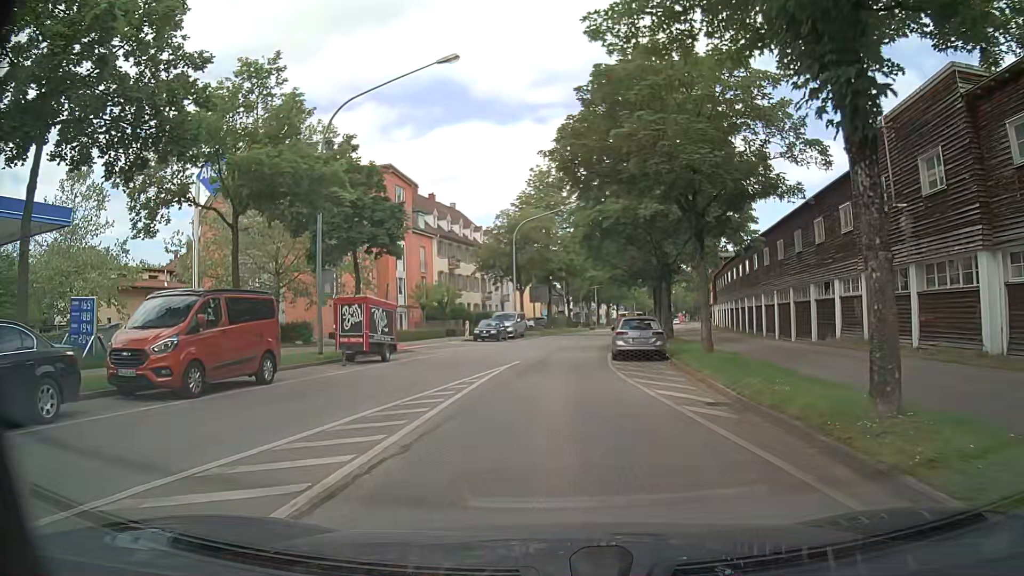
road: secondary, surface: asphalt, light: Day
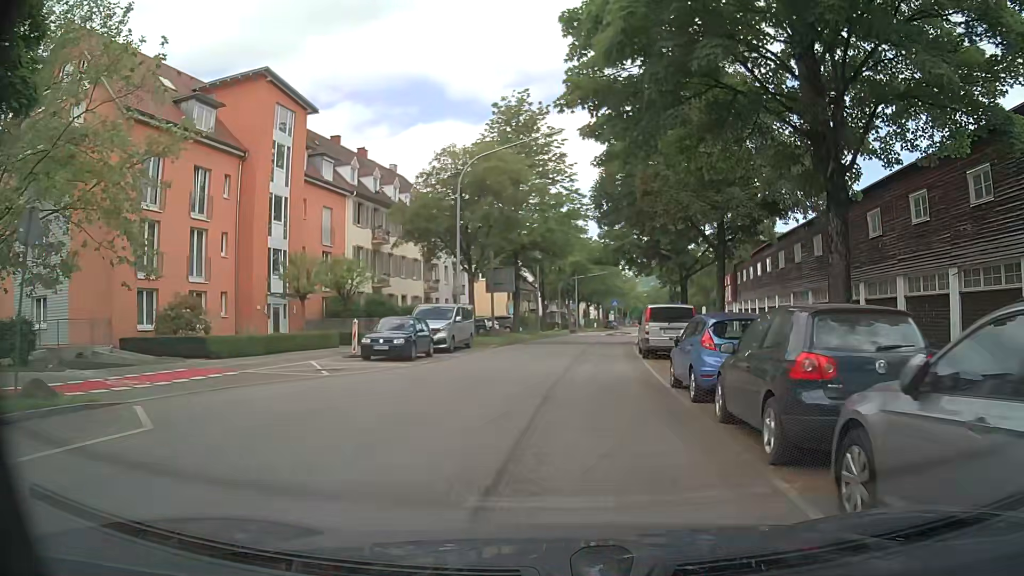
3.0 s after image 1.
(0.0, +21.5) m; +1°
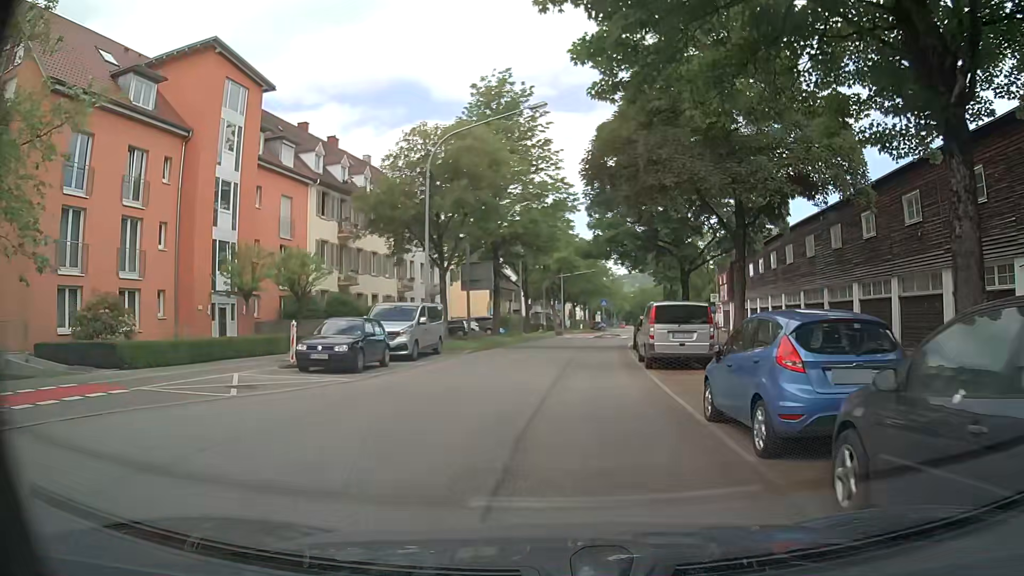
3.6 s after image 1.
(+0.1, +4.4) m; +1°
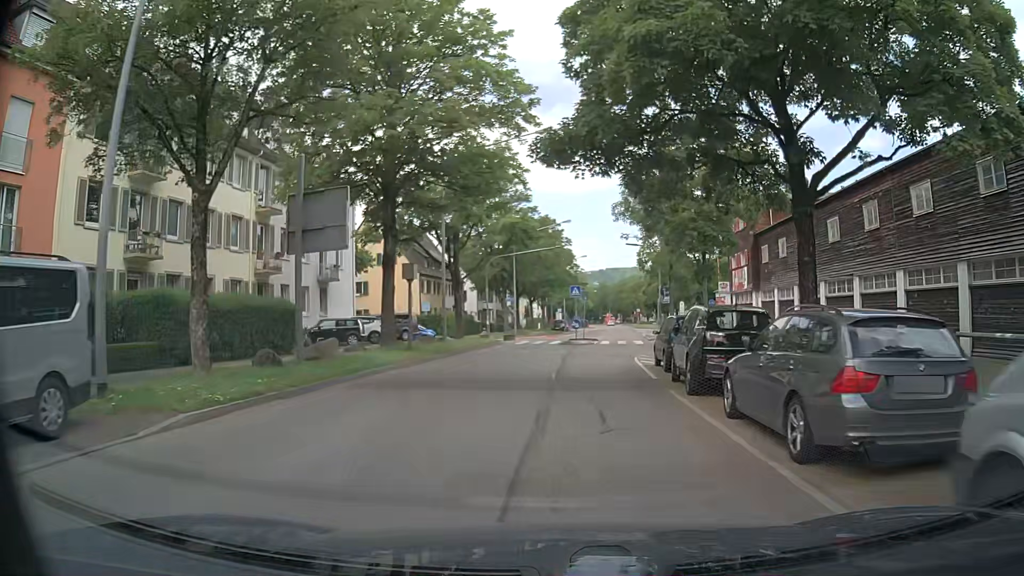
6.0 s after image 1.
(+0.8, +19.9) m; +4°
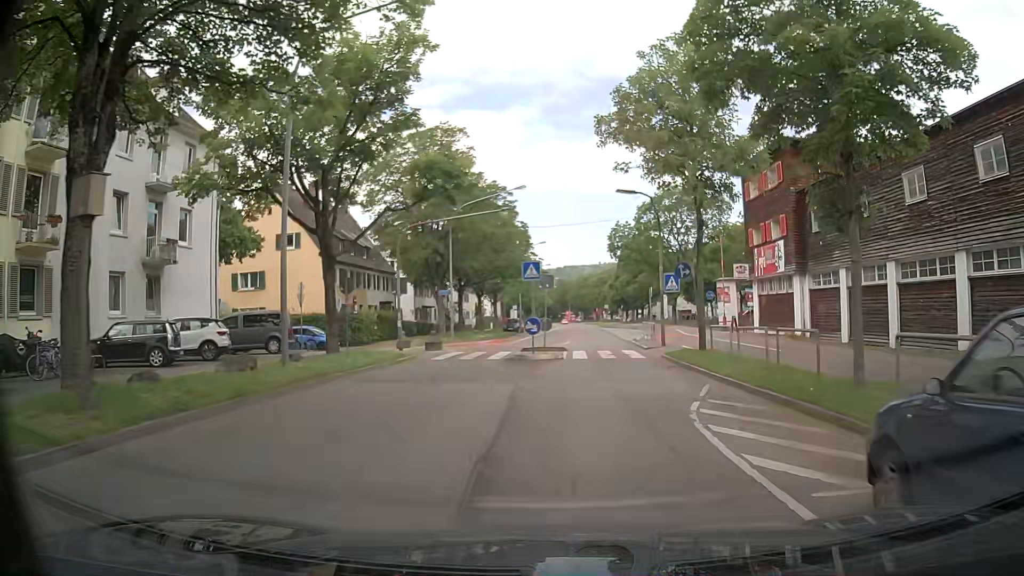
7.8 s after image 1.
(+0.4, +15.2) m; +2°
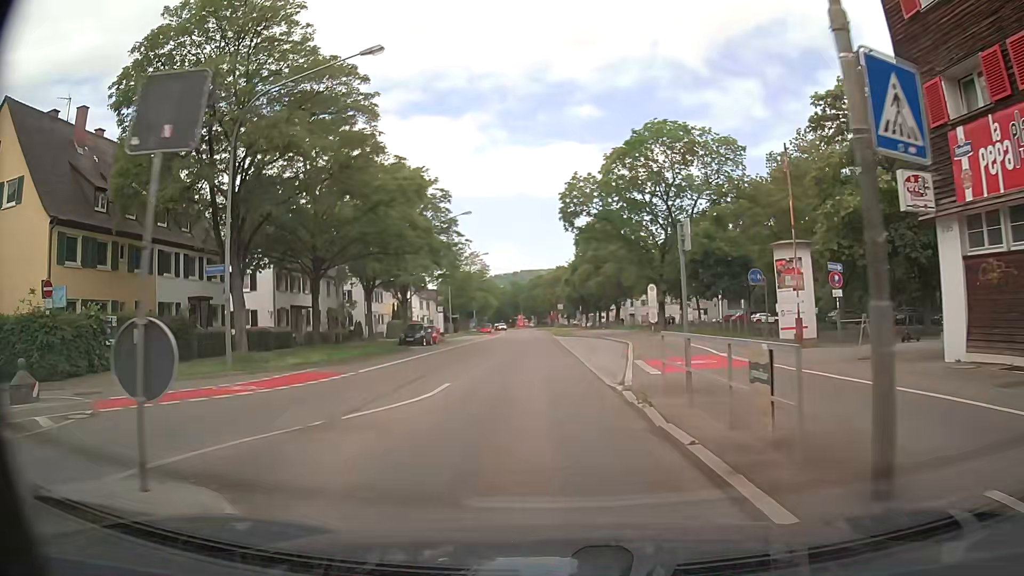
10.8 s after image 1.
(+2.6, +24.8) m; +5°
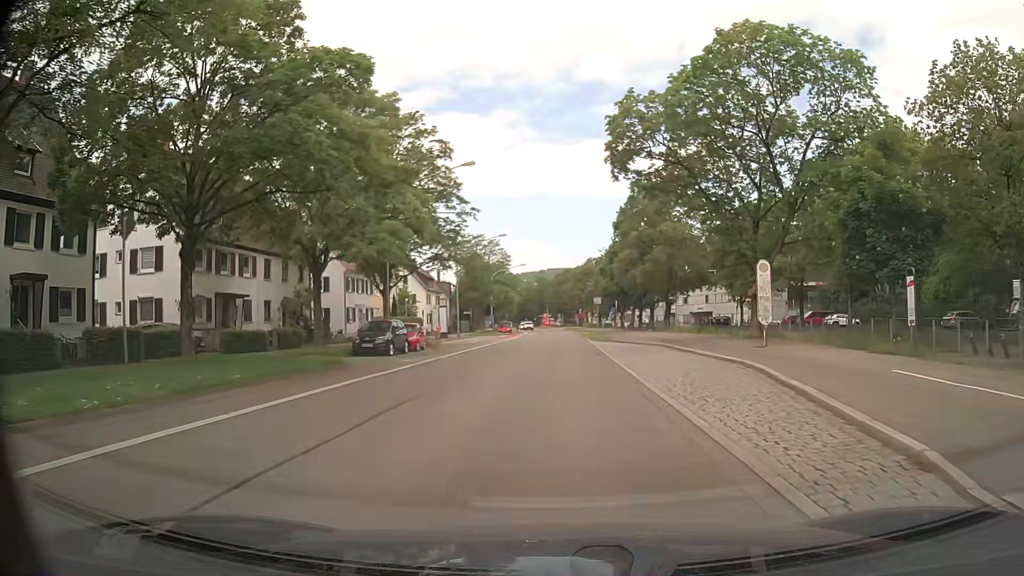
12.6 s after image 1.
(-0.6, +16.7) m; -3°
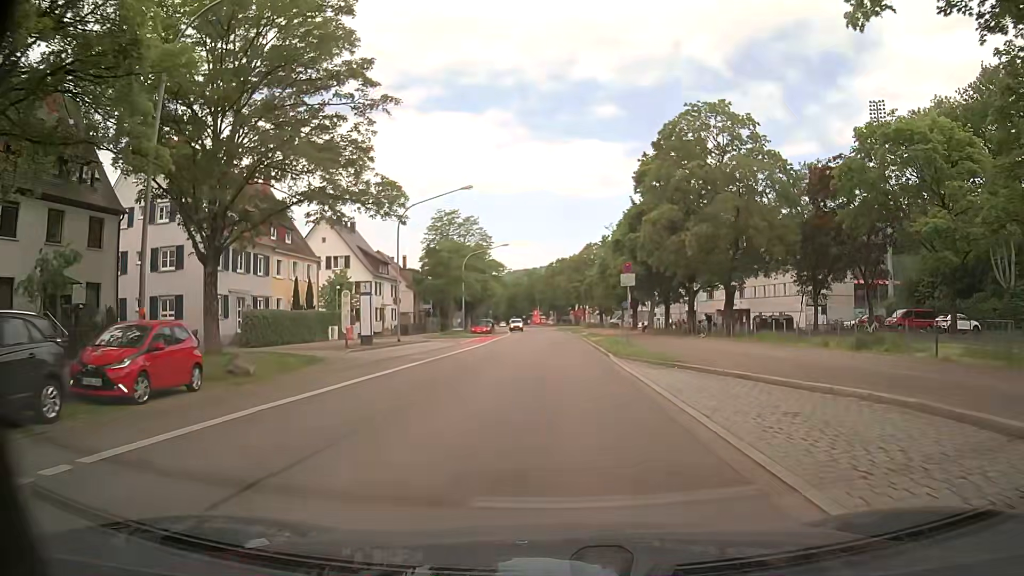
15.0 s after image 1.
(+0.2, +23.9) m; +1°
(0, +10) (0, +20) (0, +30) (0, +40) (0, +50) (0, +60) (0, +70) (0, +80) (-1, +90) (-2, +100) m
